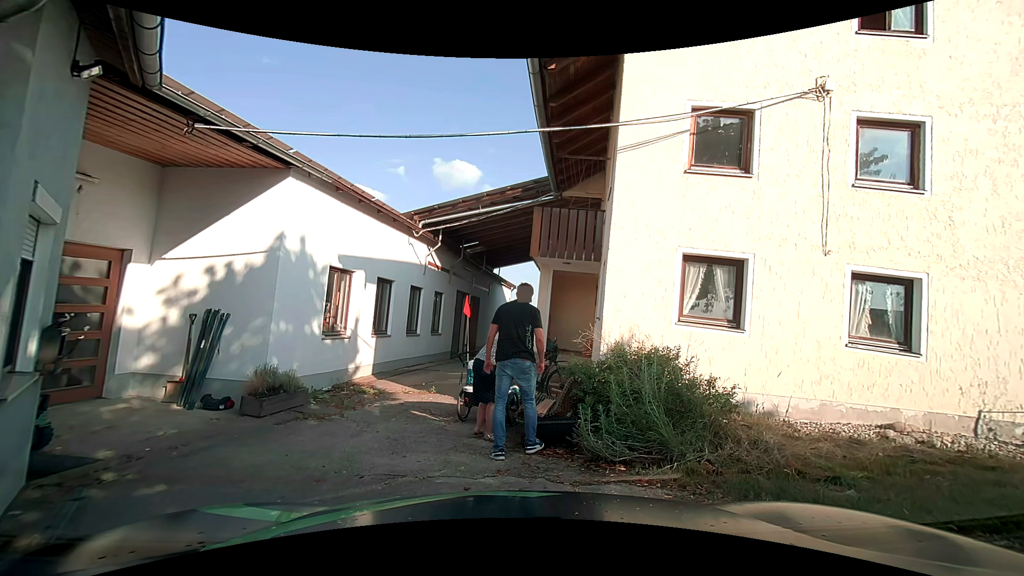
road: unclassified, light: Day
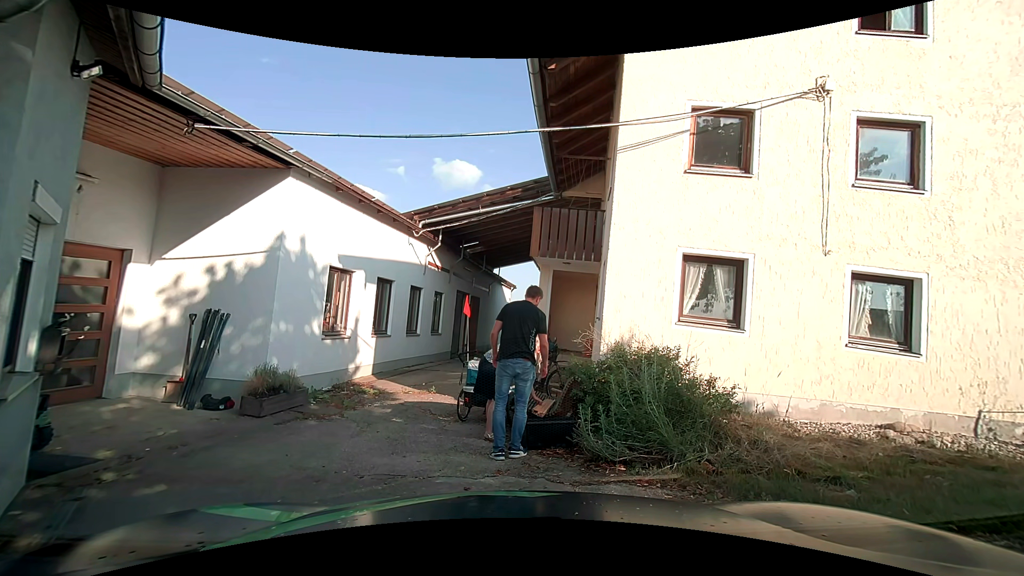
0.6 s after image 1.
(0.0, 0.0) m; 0°
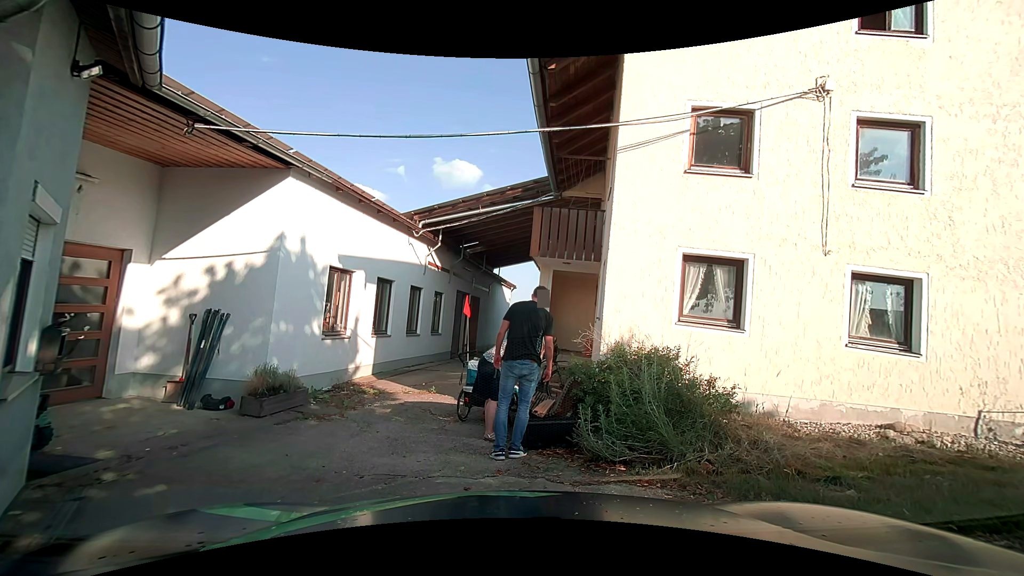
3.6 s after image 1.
(0.0, 0.0) m; 0°
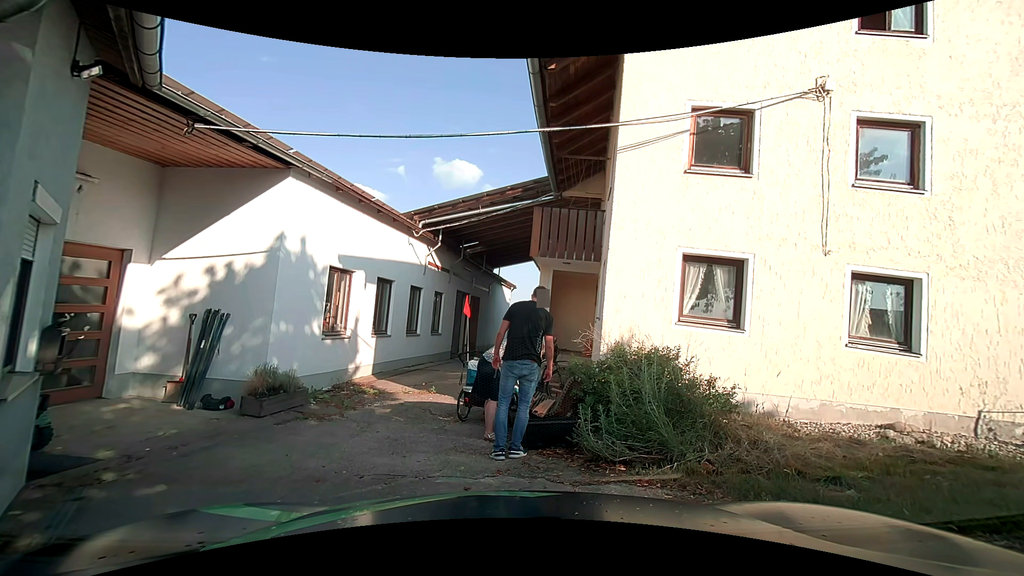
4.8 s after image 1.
(0.0, 0.0) m; 0°
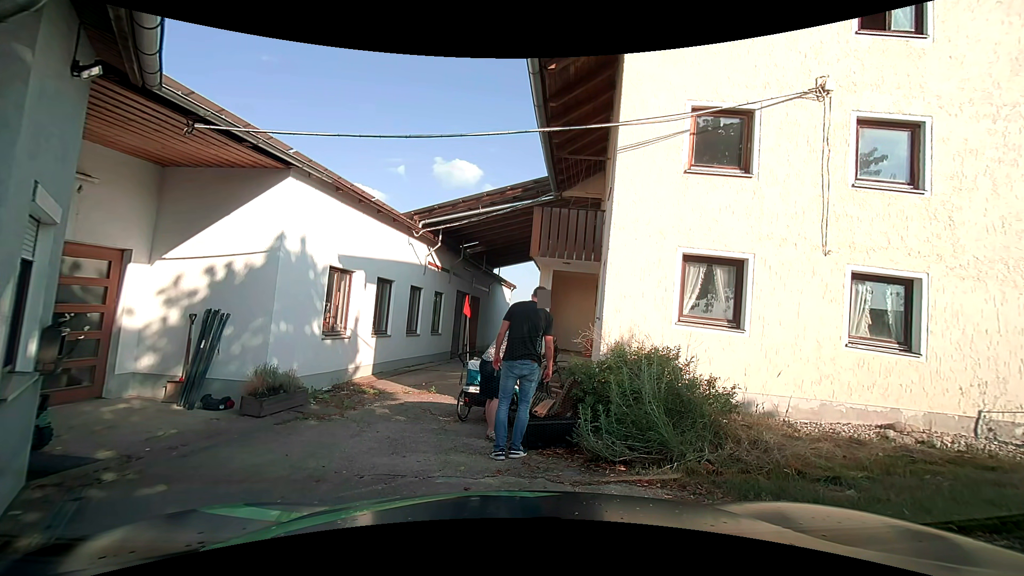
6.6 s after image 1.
(0.0, 0.0) m; 0°
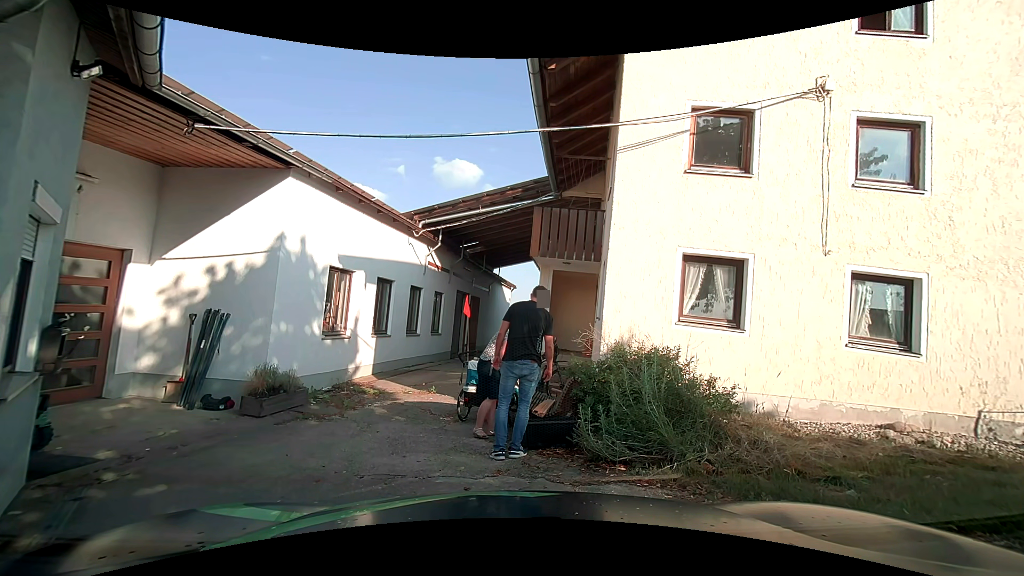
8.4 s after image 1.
(0.0, 0.0) m; 0°
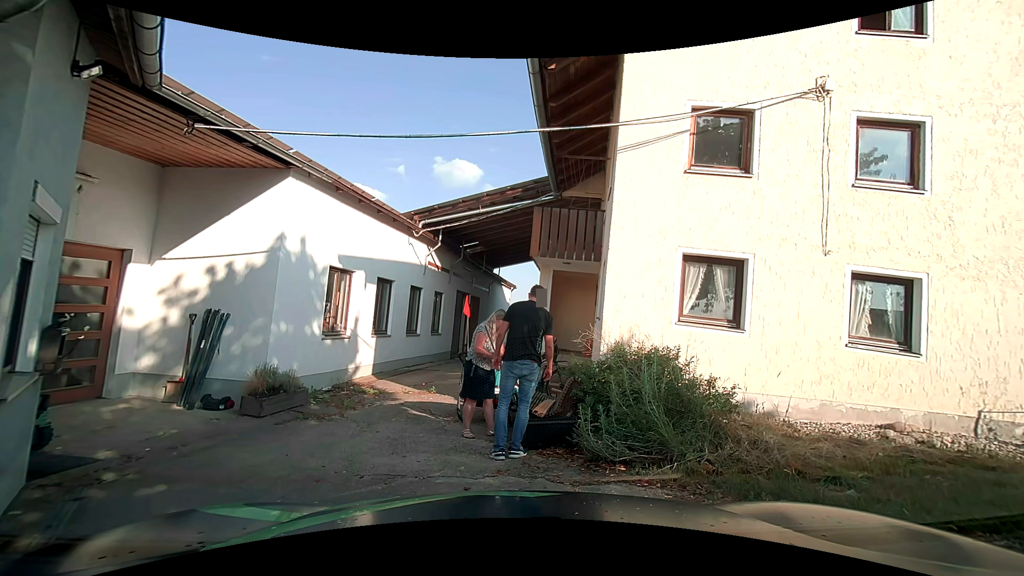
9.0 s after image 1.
(0.0, 0.0) m; 0°
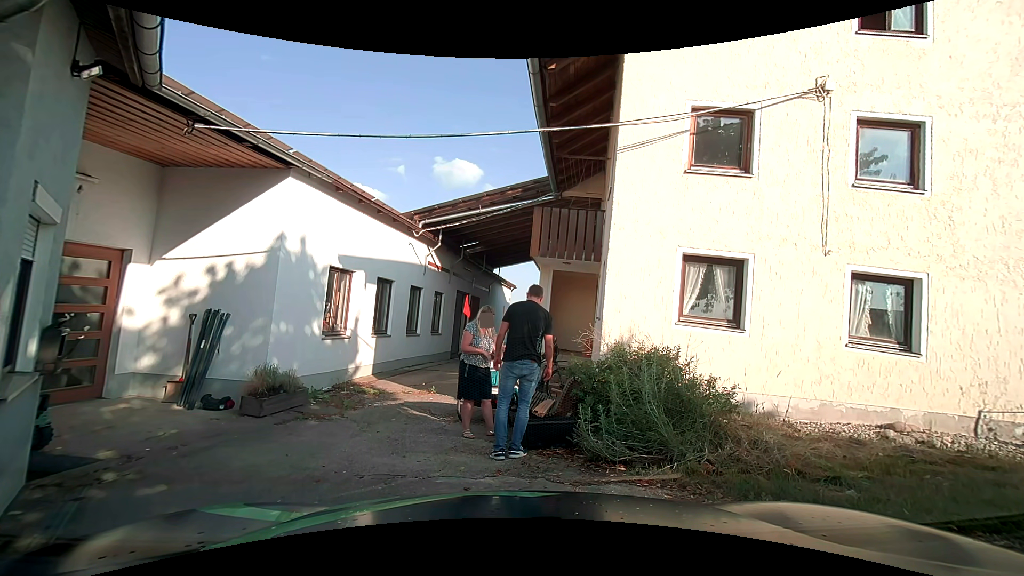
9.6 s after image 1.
(0.0, 0.0) m; 0°
